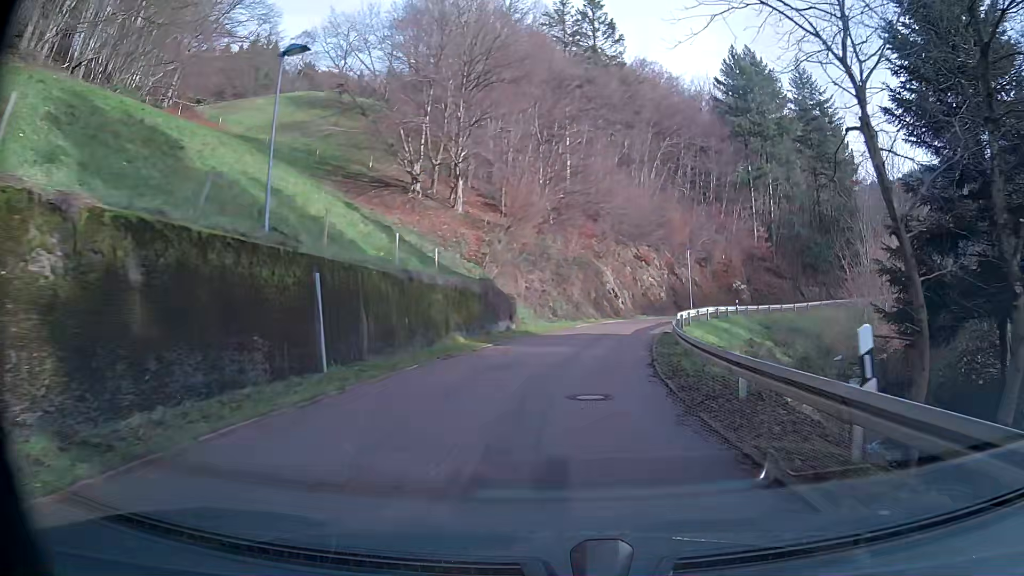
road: tertiary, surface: asphalt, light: Day
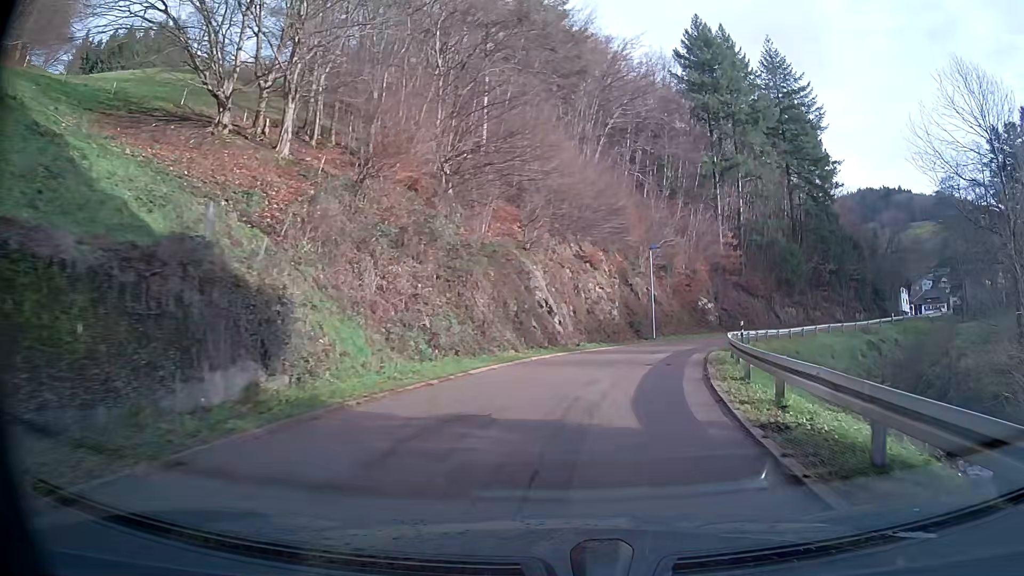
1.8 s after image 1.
(+1.3, +20.1) m; +8°
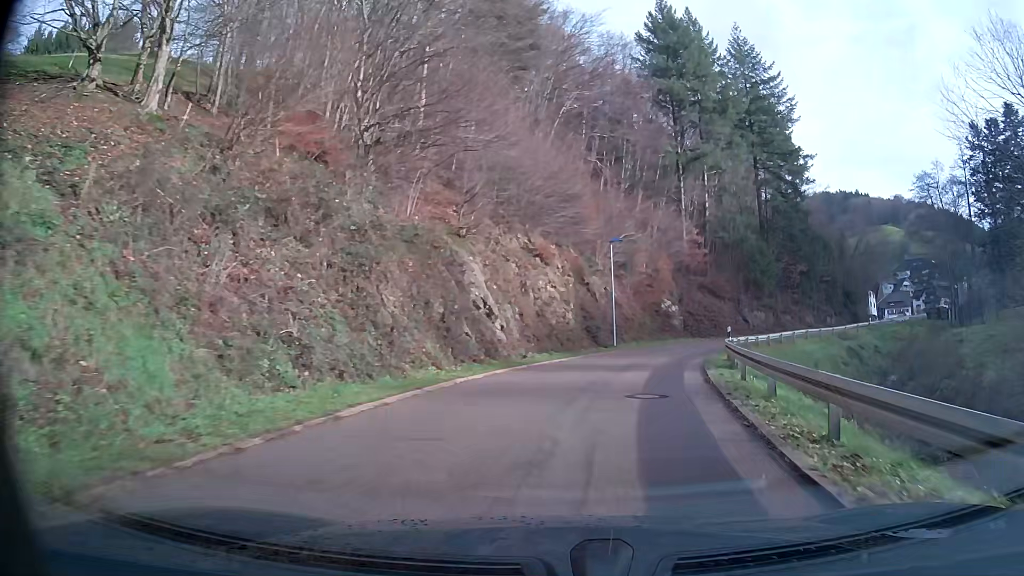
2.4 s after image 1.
(+0.3, +6.7) m; +5°
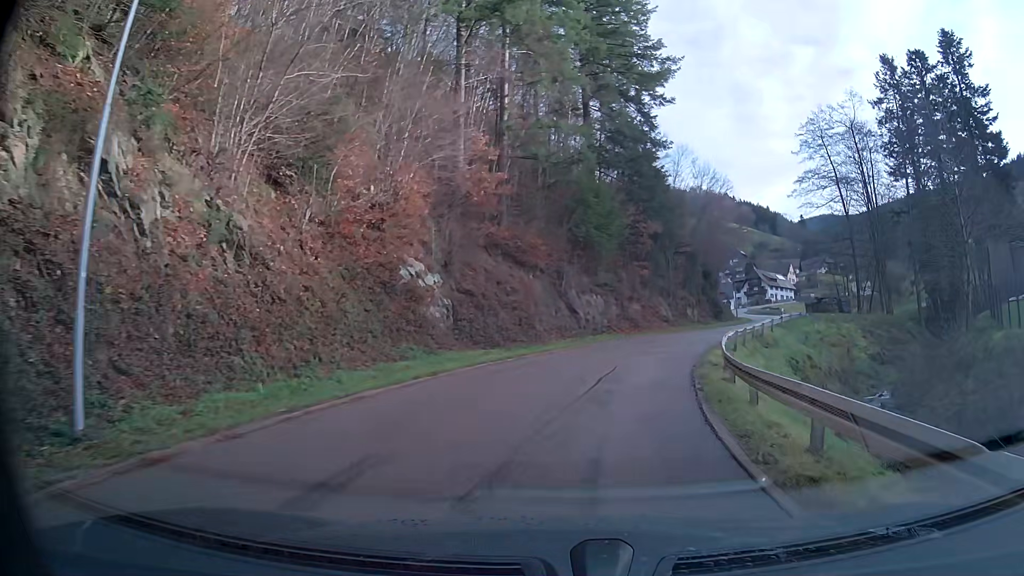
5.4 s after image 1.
(+5.7, +32.9) m; +18°
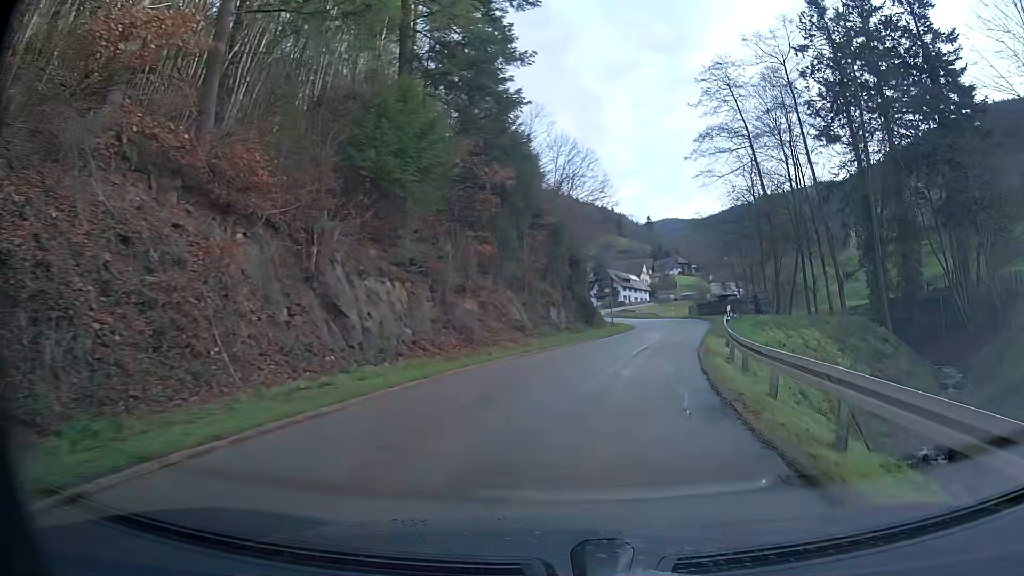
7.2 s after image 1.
(+2.4, +20.2) m; +14°
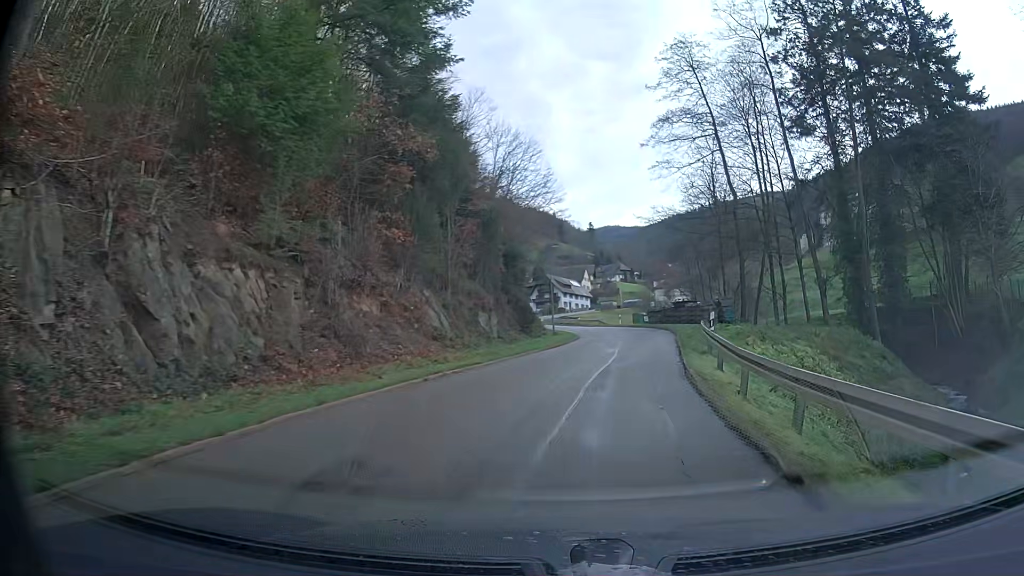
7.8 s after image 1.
(+0.3, +6.8) m; +5°
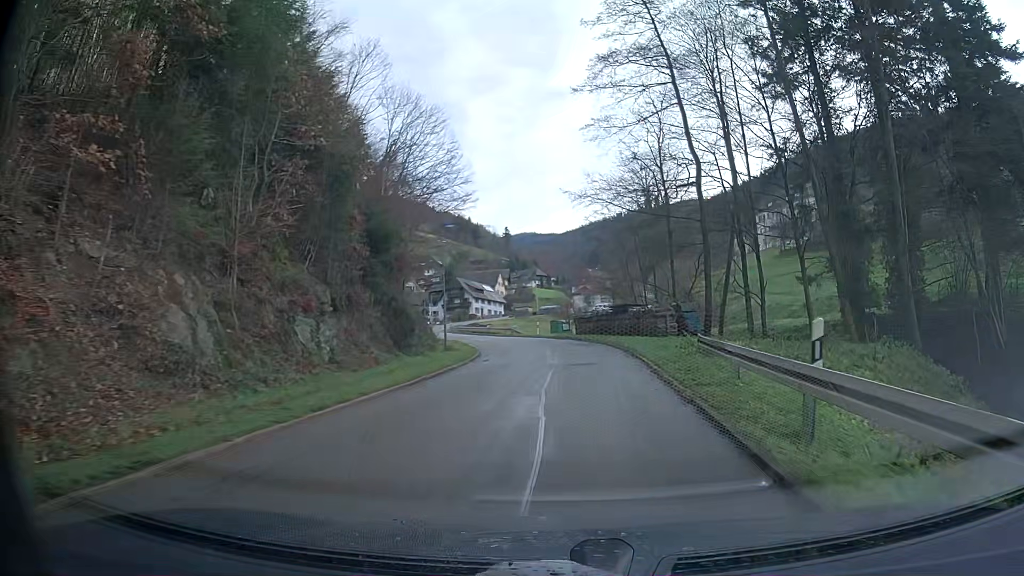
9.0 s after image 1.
(+0.8, +13.5) m; +7°
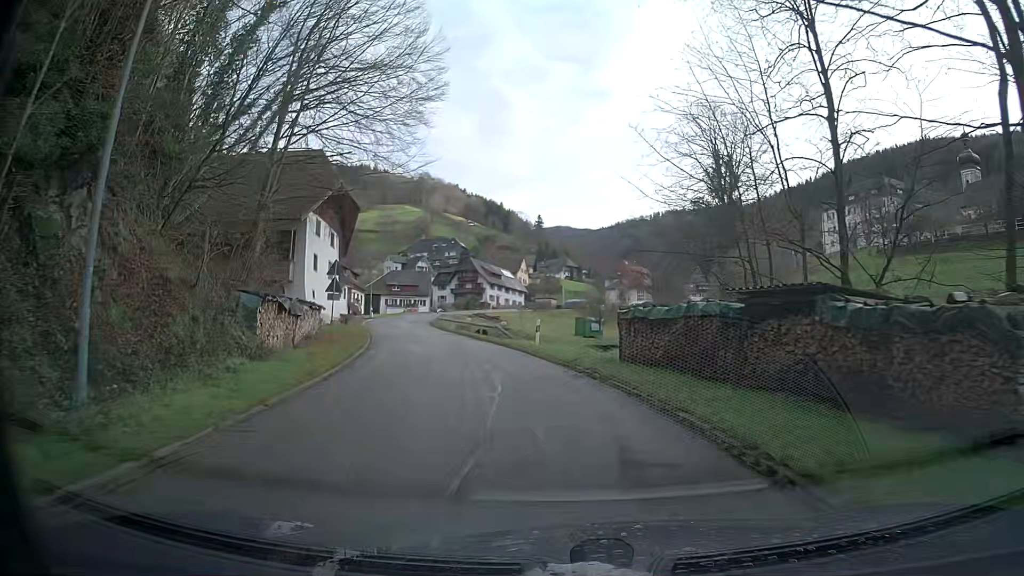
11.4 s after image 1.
(-0.3, +26.8) m; -6°
(-1, +10) (-2, +20) (-4, +30) (-6, +39) (-8, +49) (-10, +59) (-12, +69) (-12, +79) (-12, +89) (-11, +99) m
